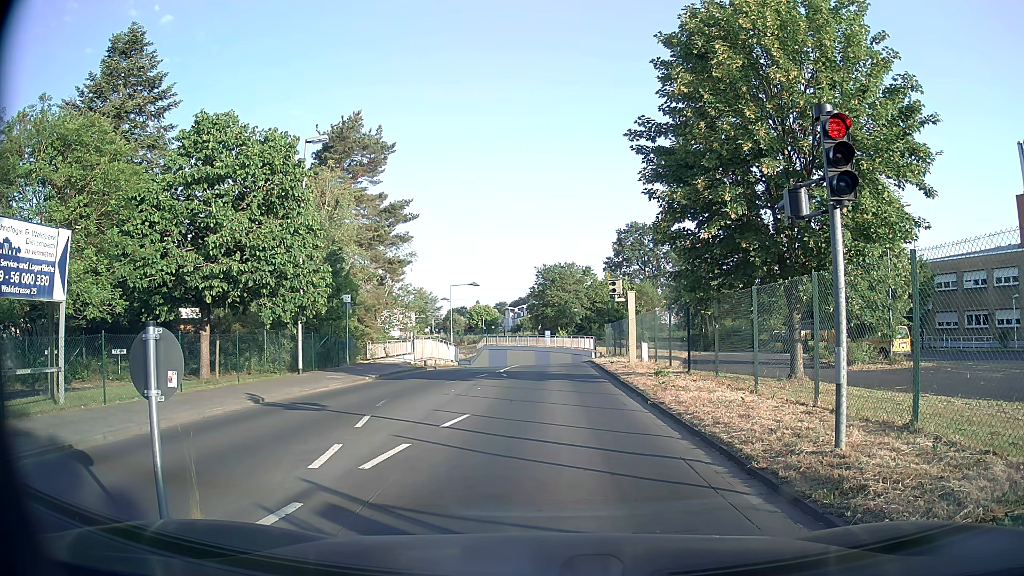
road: unclassified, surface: asphalt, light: Day
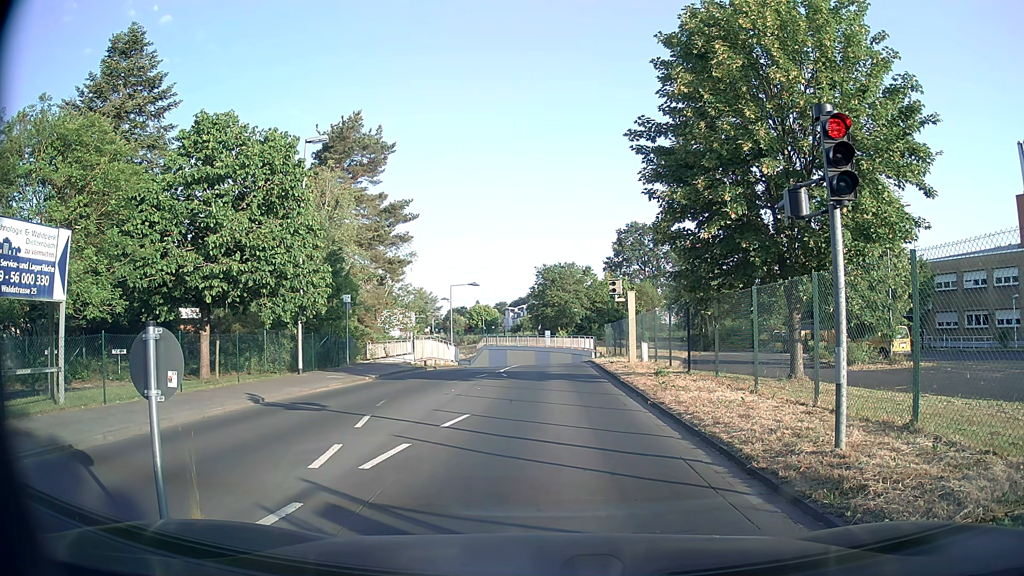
(0.0, 0.0) m; 0°
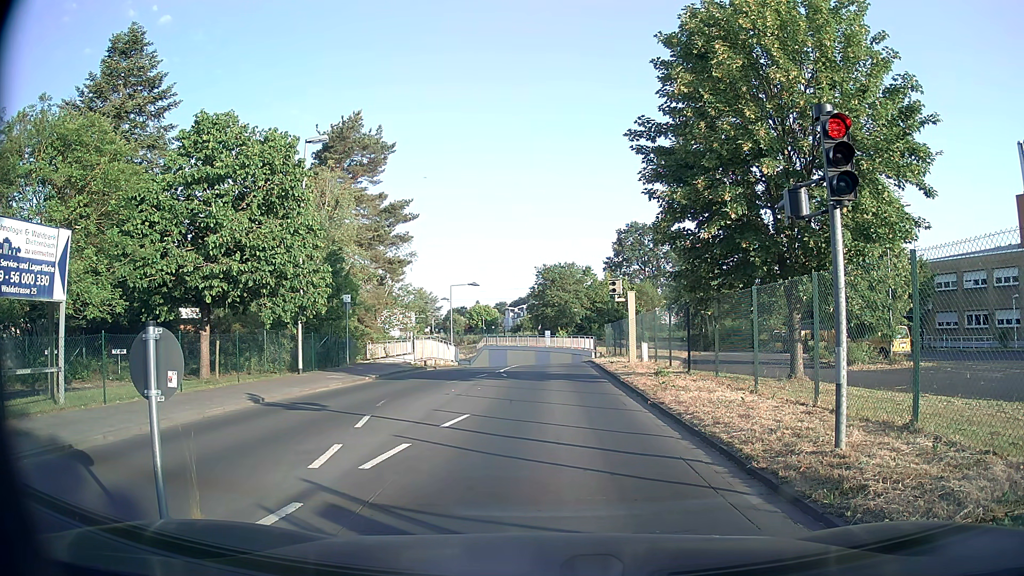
(0.0, 0.0) m; 0°
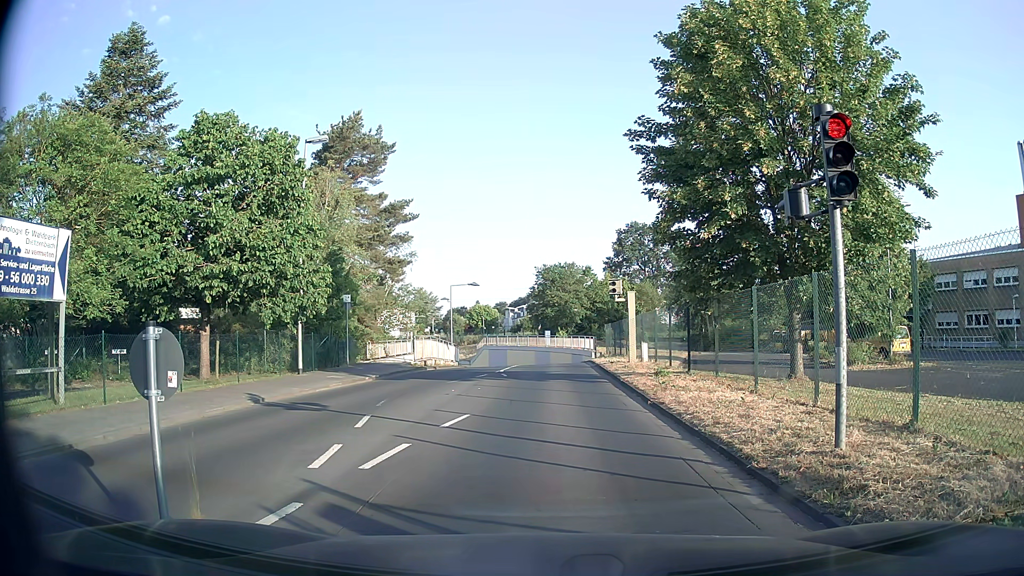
(0.0, 0.0) m; 0°
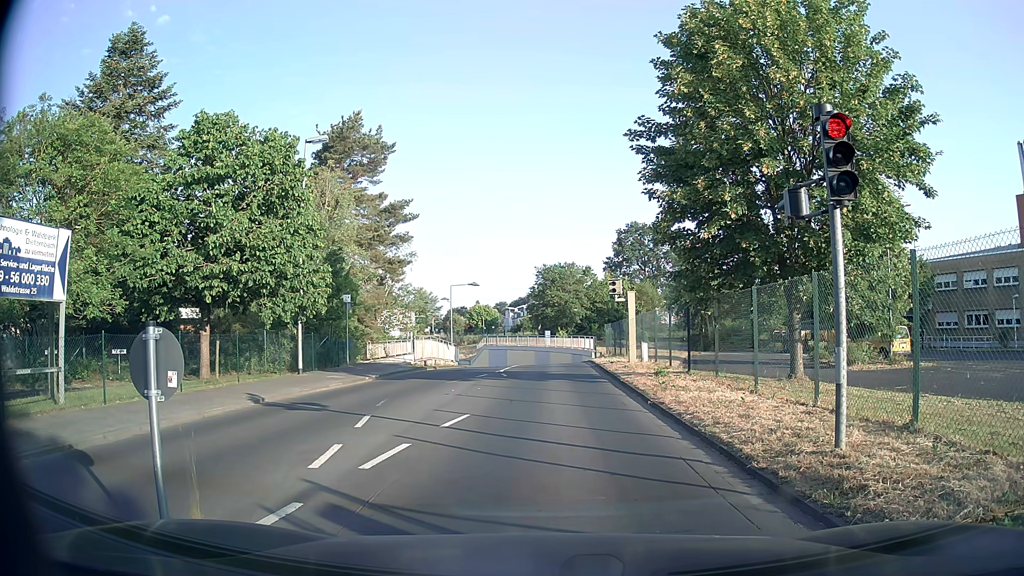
(0.0, 0.0) m; 0°
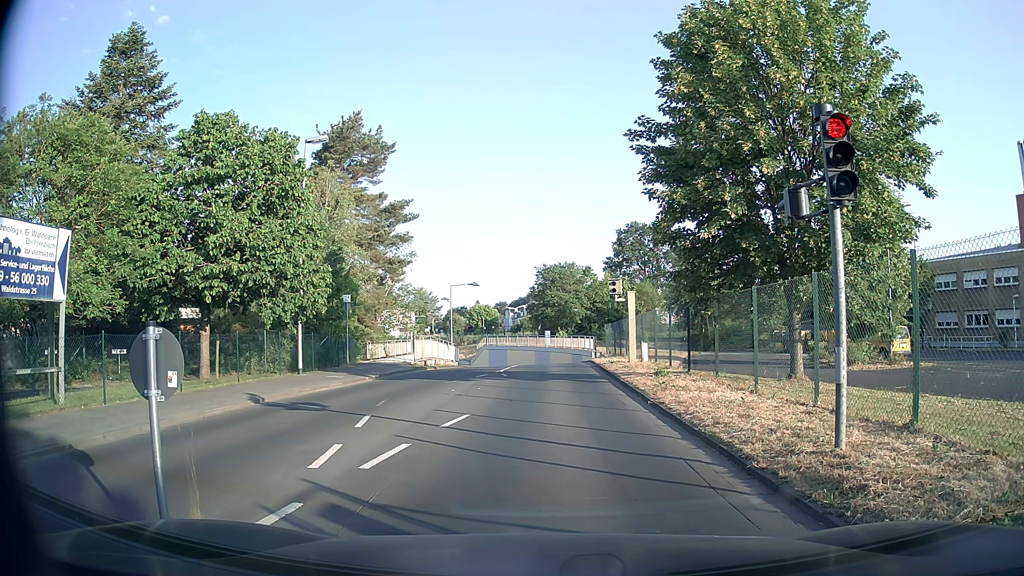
(0.0, 0.0) m; 0°
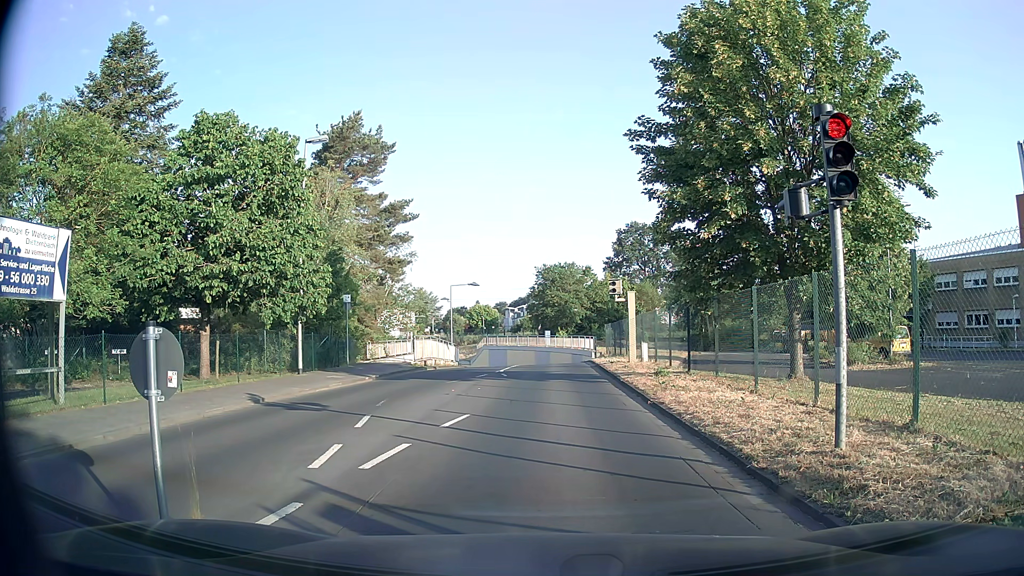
(0.0, 0.0) m; 0°
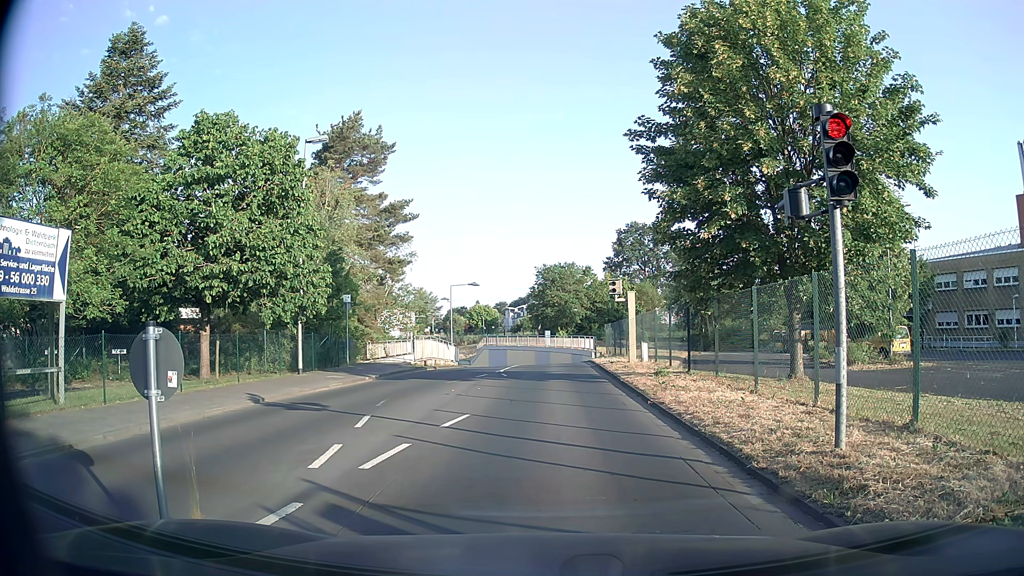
(0.0, 0.0) m; 0°
(0, +10) (0, +20) (+1, +30) (+1, +40) (+1, +50) (-1, +60) (-5, +69) (-11, +77) (-18, +83) (-26, +90) m
